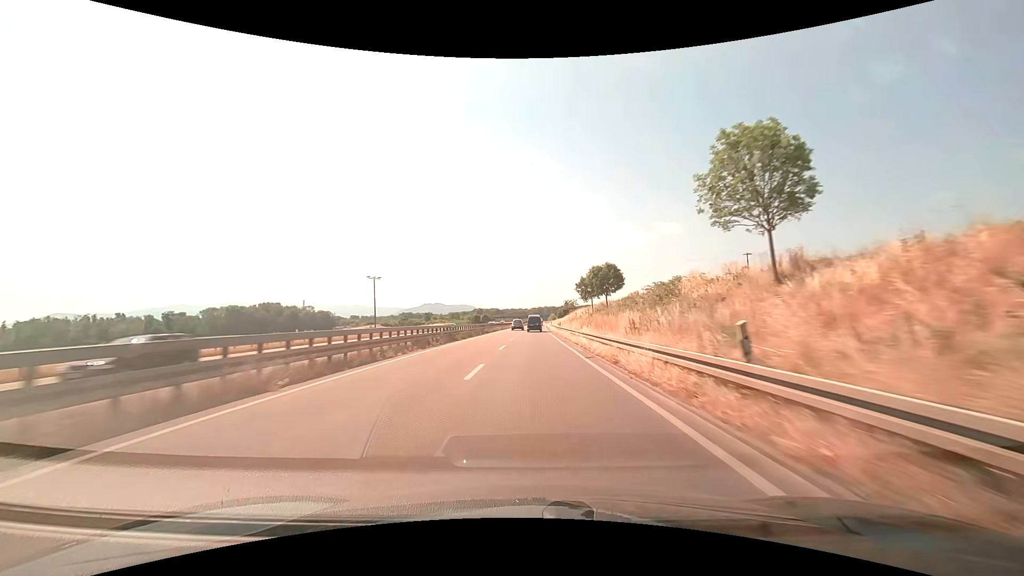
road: trunk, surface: asphalt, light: Day
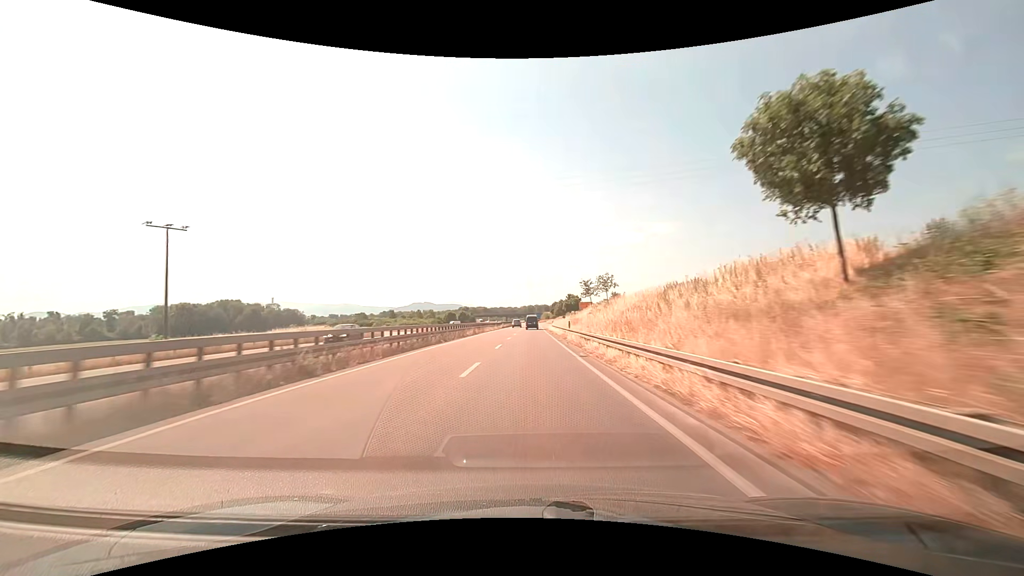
(+0.8, +59.4) m; +1°
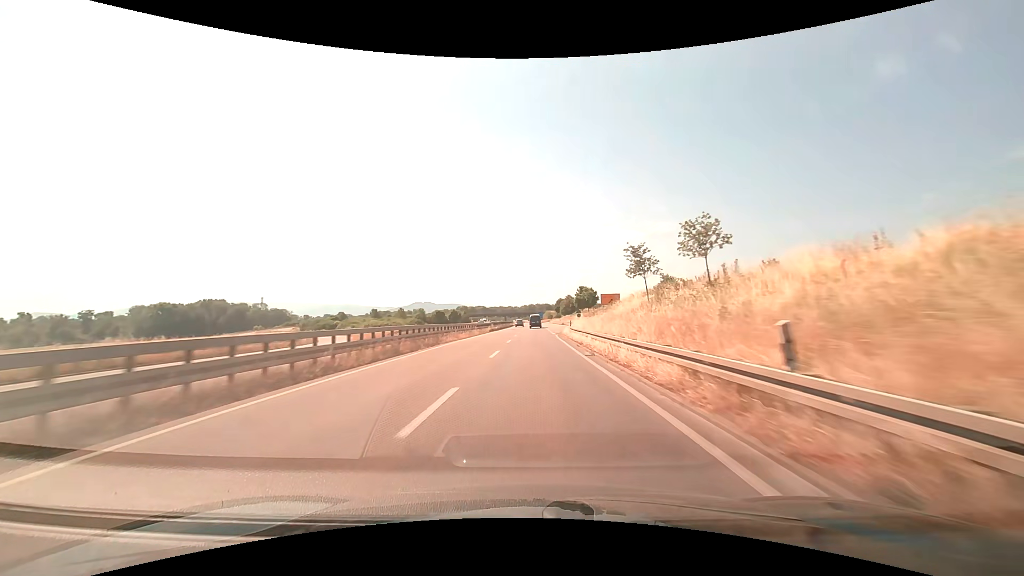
(0.0, +30.1) m; 0°
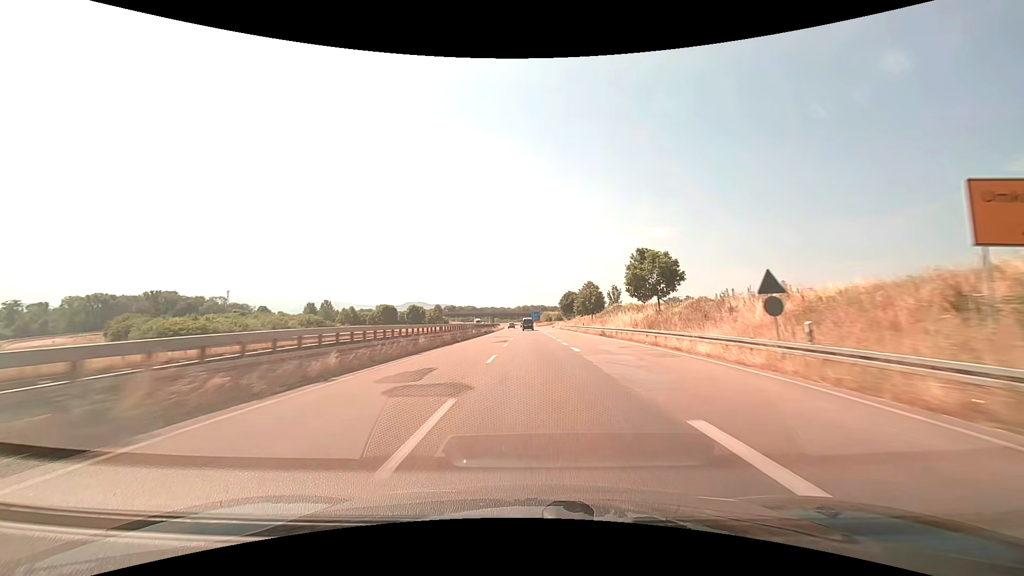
(+0.3, +61.4) m; +1°
(0, +10) (0, +20) (0, +30) (0, +40) (0, +50) (0, +60) (0, +70) (-1, +80) (-1, +90) (-1, +100) m
